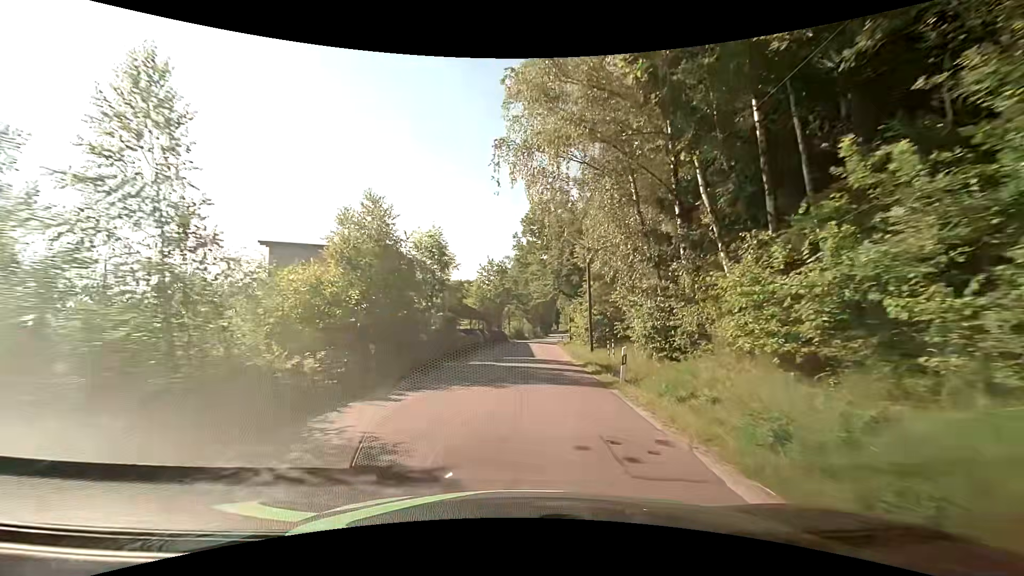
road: unclassified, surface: asphalt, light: Day
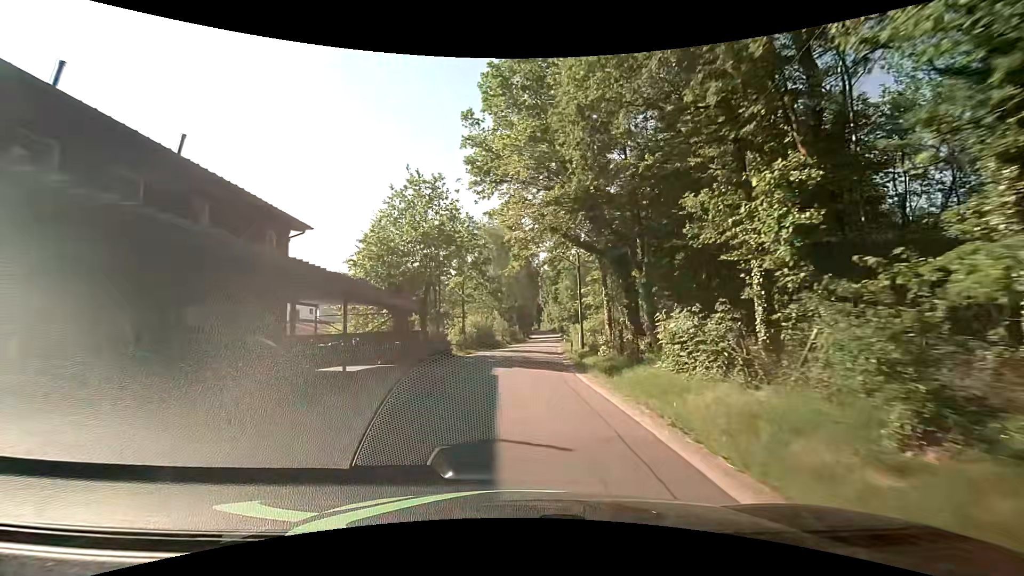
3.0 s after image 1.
(+1.0, +36.7) m; +3°
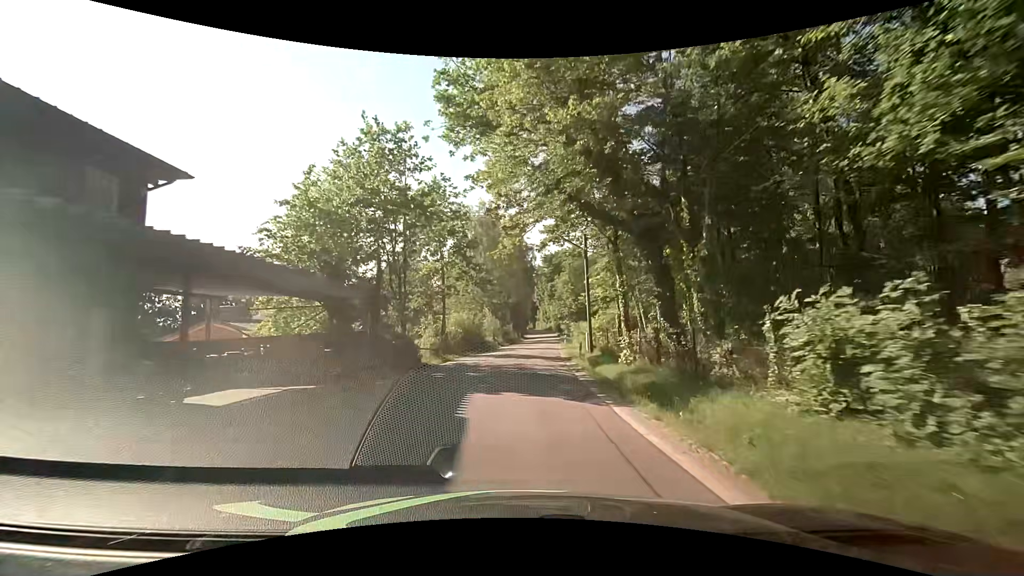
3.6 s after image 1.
(+0.1, +7.4) m; 0°
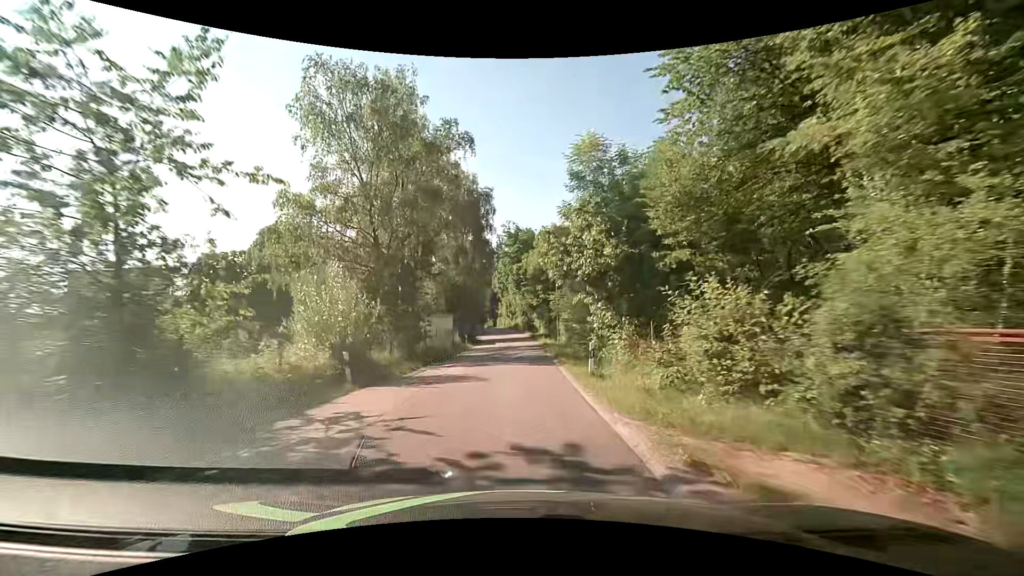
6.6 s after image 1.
(+1.8, +35.9) m; +5°
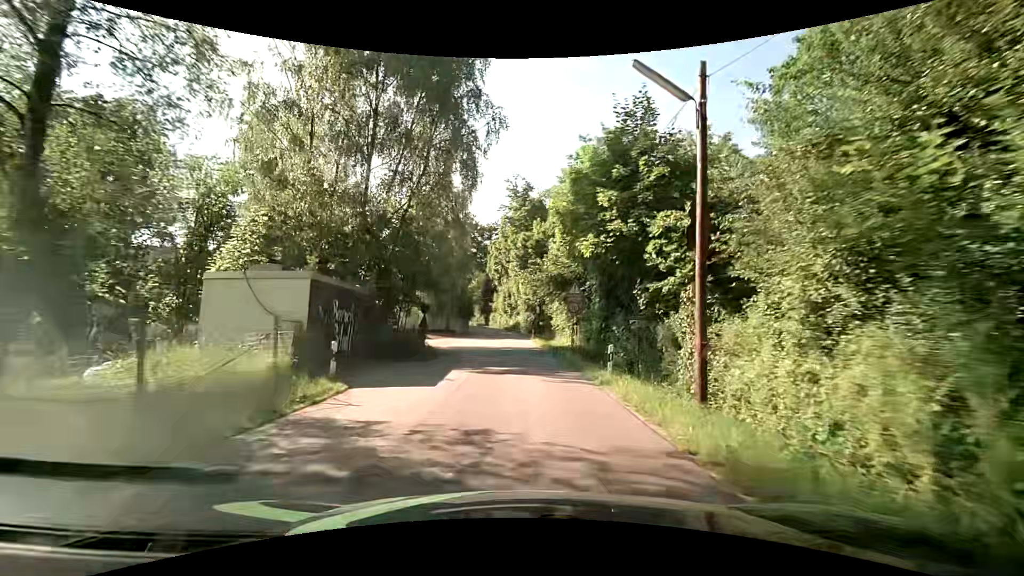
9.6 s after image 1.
(-0.2, +32.6) m; 0°
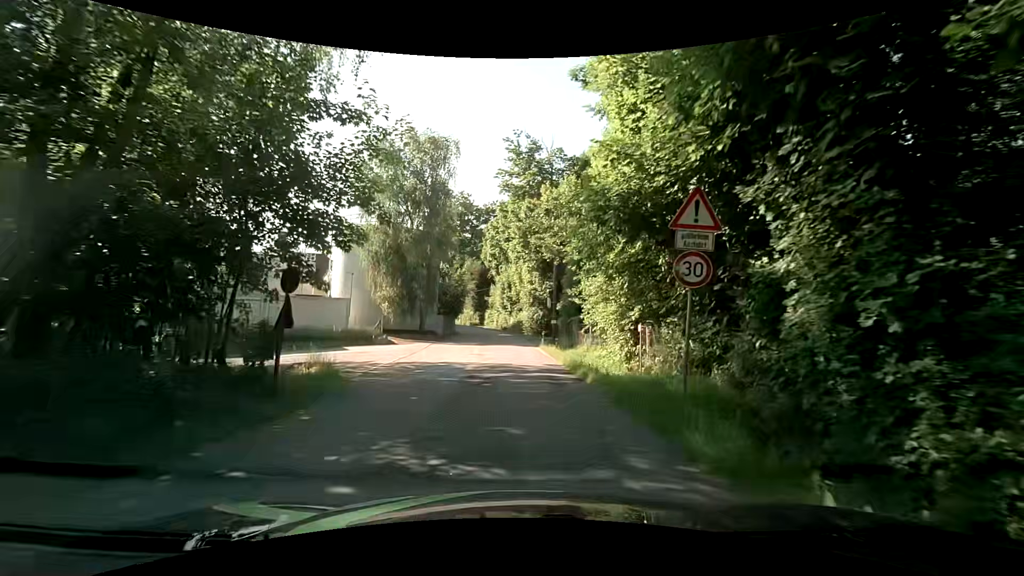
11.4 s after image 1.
(-0.1, +16.3) m; 0°
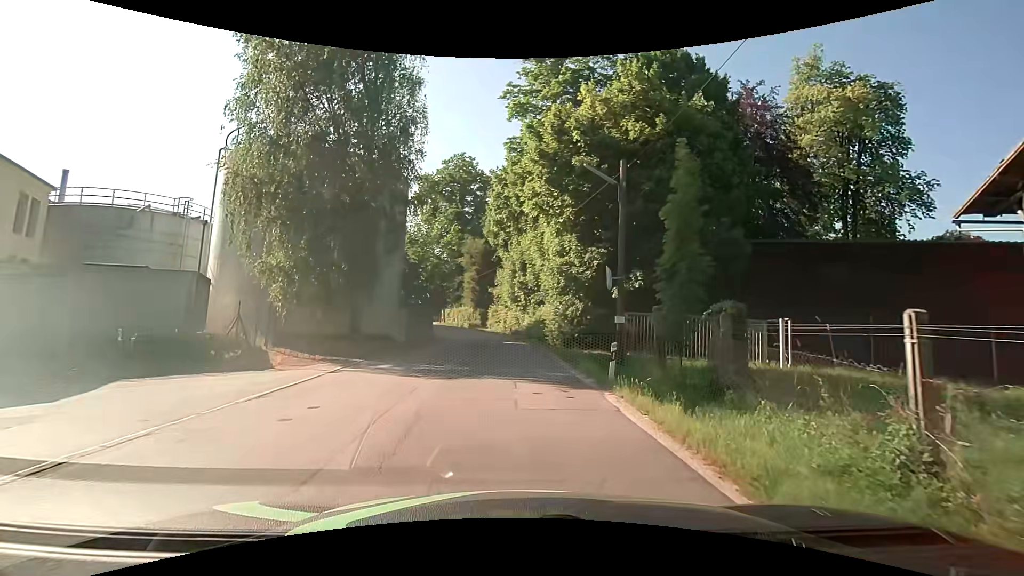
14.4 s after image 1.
(-0.4, +20.1) m; -2°
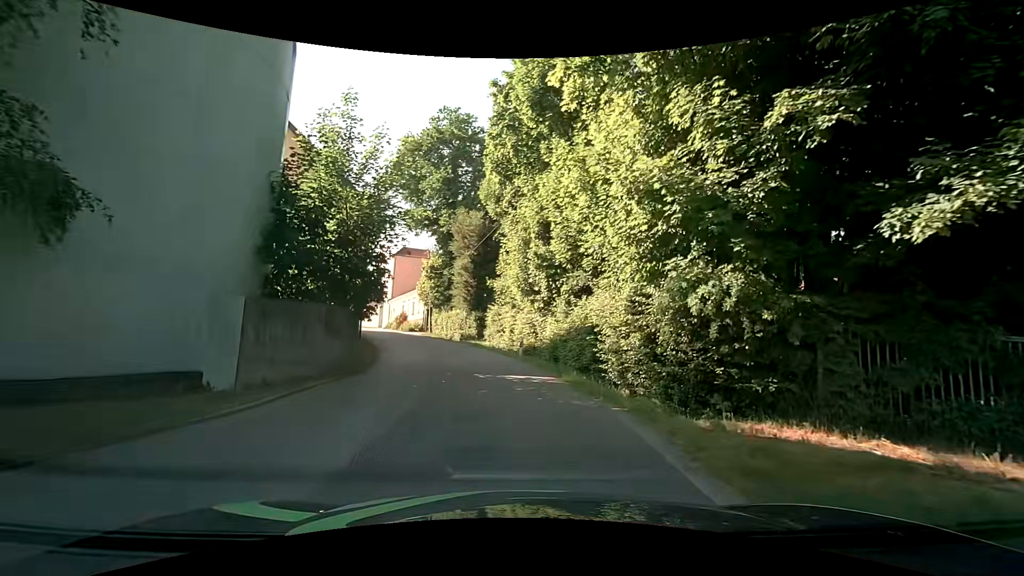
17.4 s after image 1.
(-0.3, +17.0) m; -1°
(0, +10) (-1, +20) (-4, +30) (-7, +39) (-11, +48) (-15, +57) (-19, +67) (-23, +76) (-27, +85) (-31, +94) m
